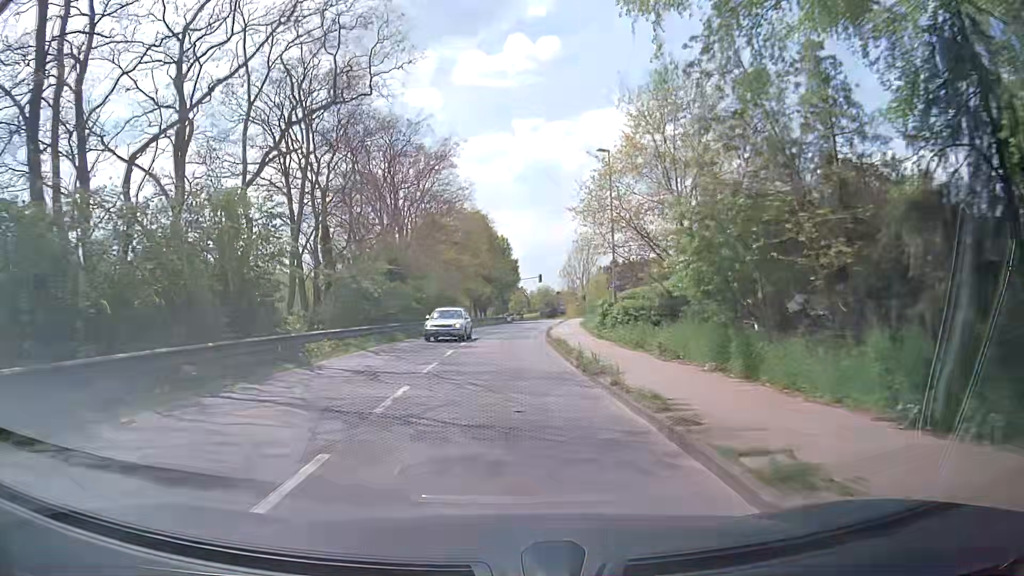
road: tertiary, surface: asphalt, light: Day
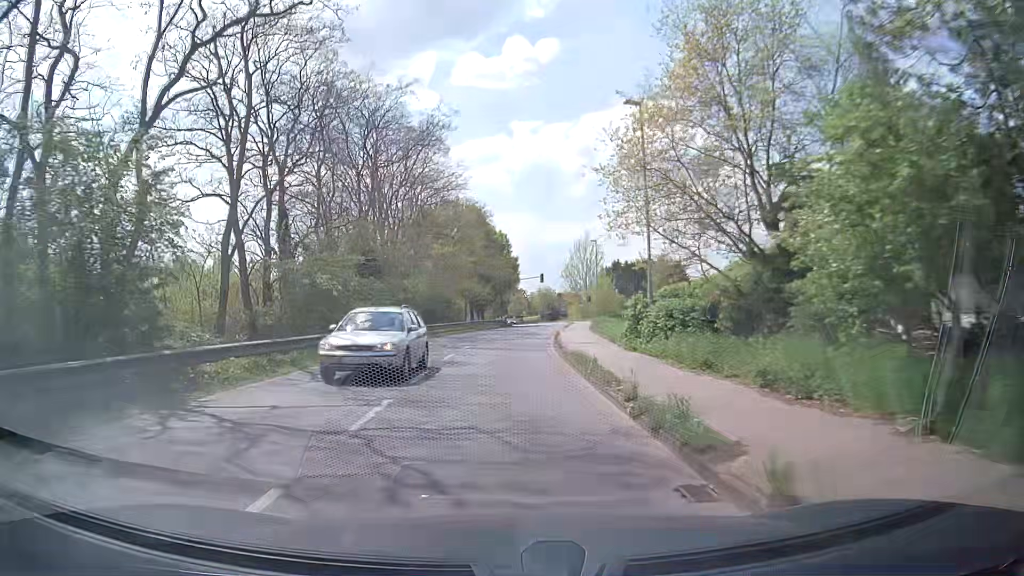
(0.0, +6.9) m; +1°
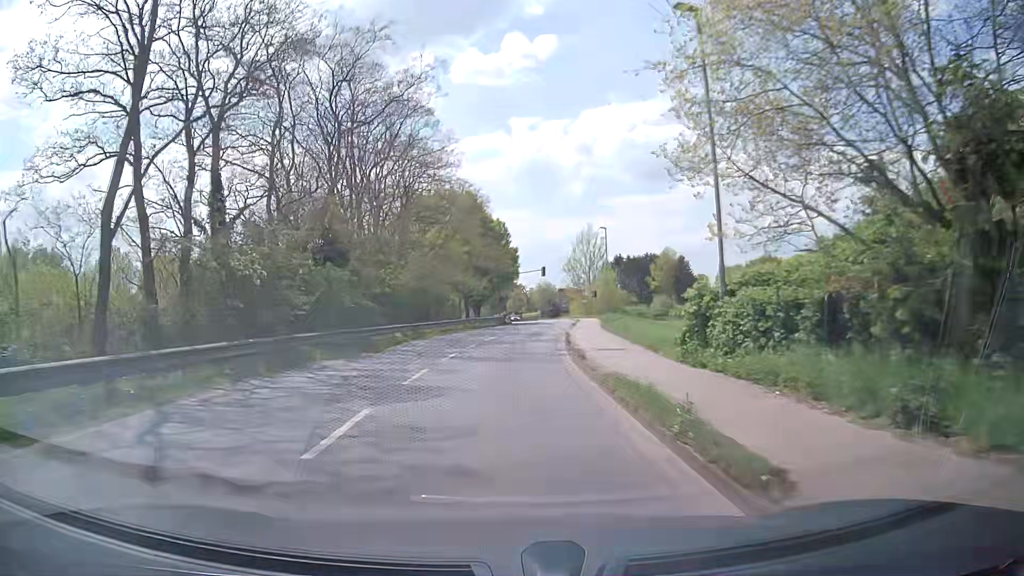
(0.0, +6.9) m; +1°
(0, +10) (0, +20) (0, +30) (+1, +40) (+2, +50) (+3, +60) (+4, +70) (+5, +80) (+5, +90) (+5, +100) m
